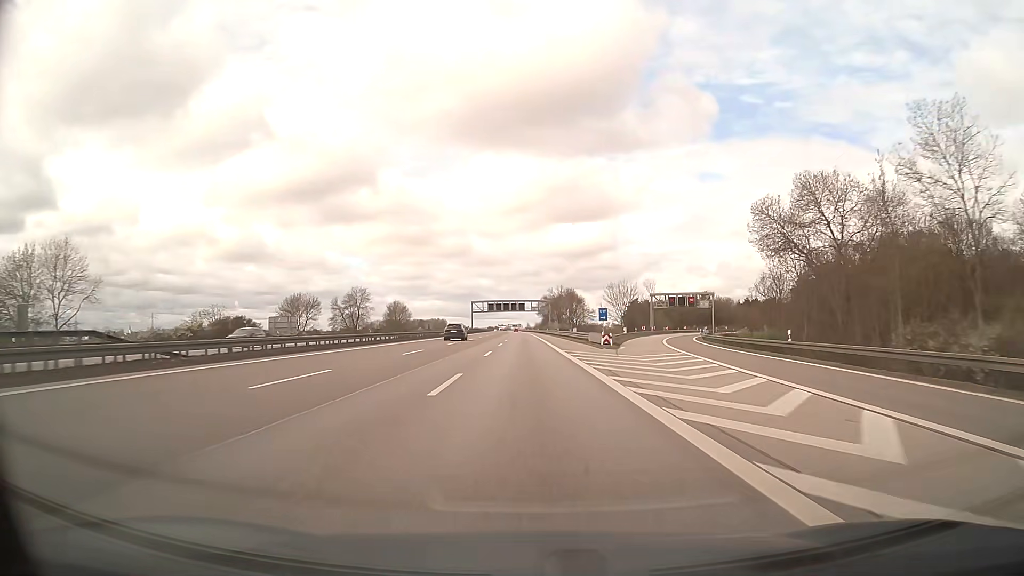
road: motorway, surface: asphalt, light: Day
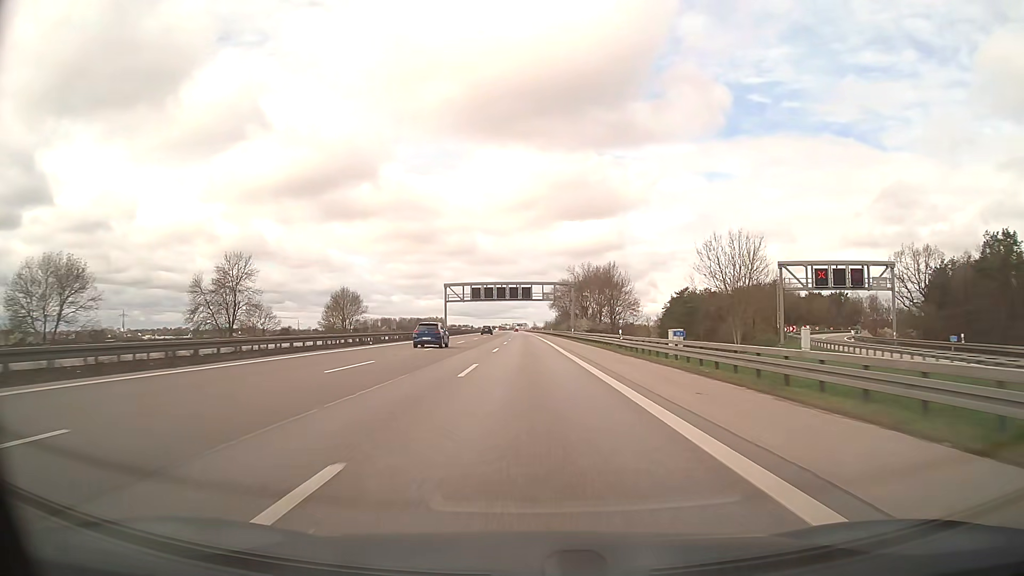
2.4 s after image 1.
(-0.5, +67.7) m; 0°
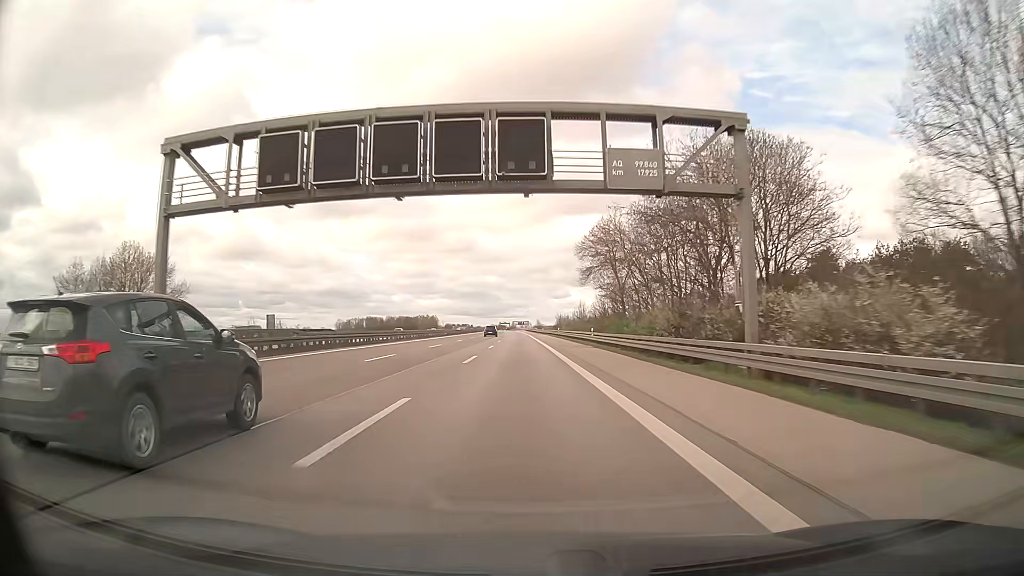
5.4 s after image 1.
(-0.1, +84.8) m; 0°
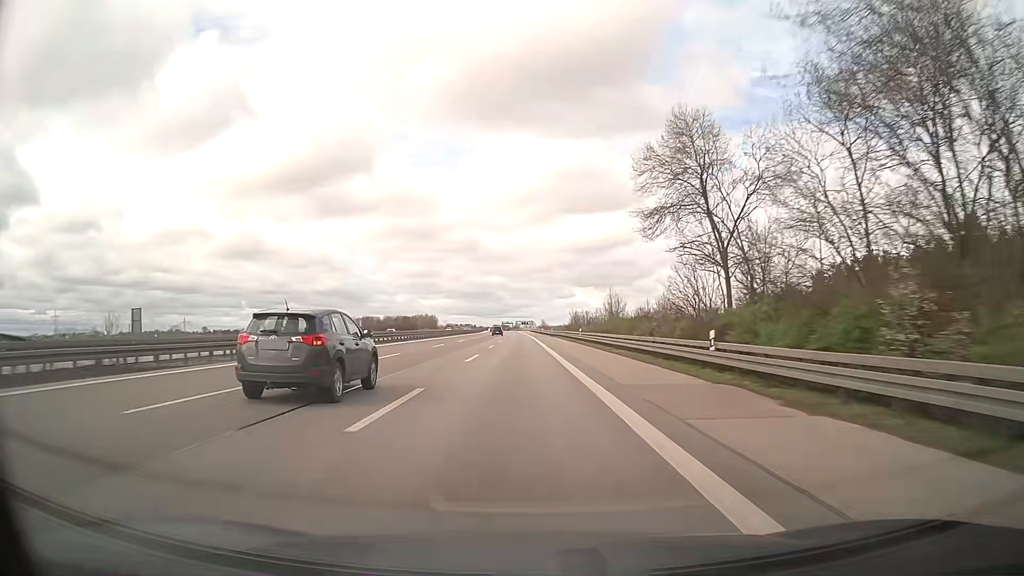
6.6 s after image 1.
(-0.1, +34.0) m; 0°
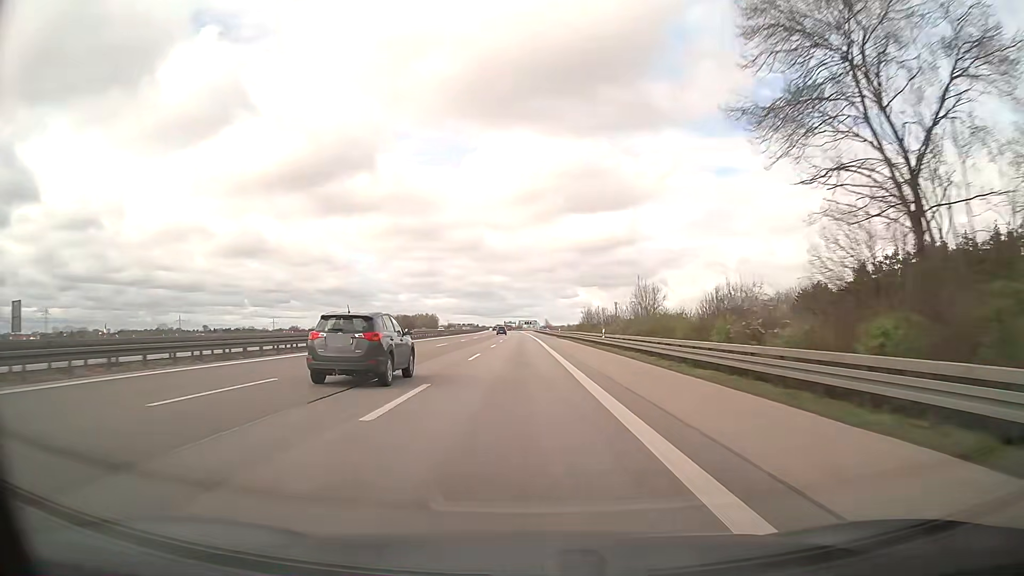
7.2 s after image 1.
(0.0, +17.0) m; 0°
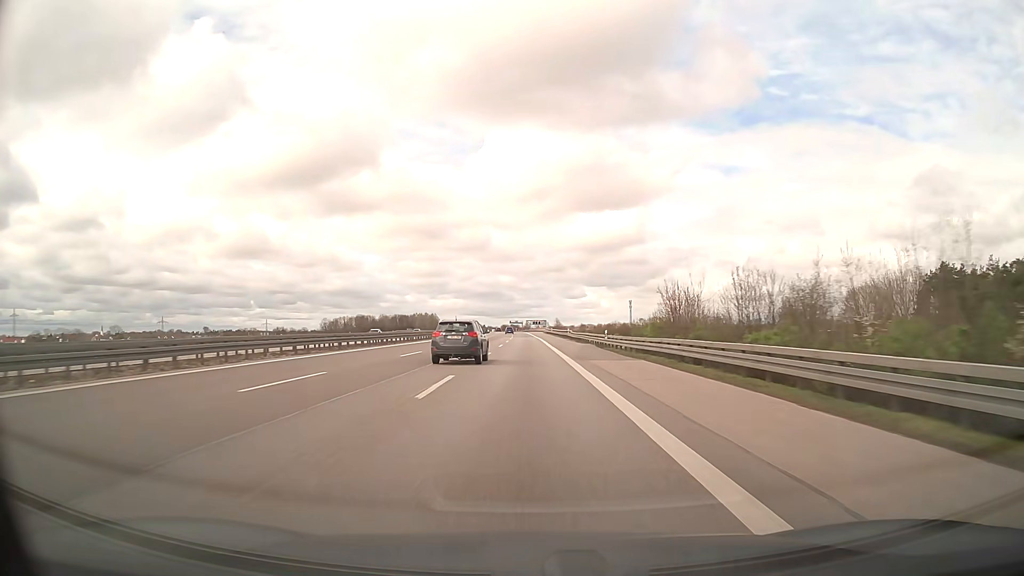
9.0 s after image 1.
(-0.3, +50.9) m; -1°
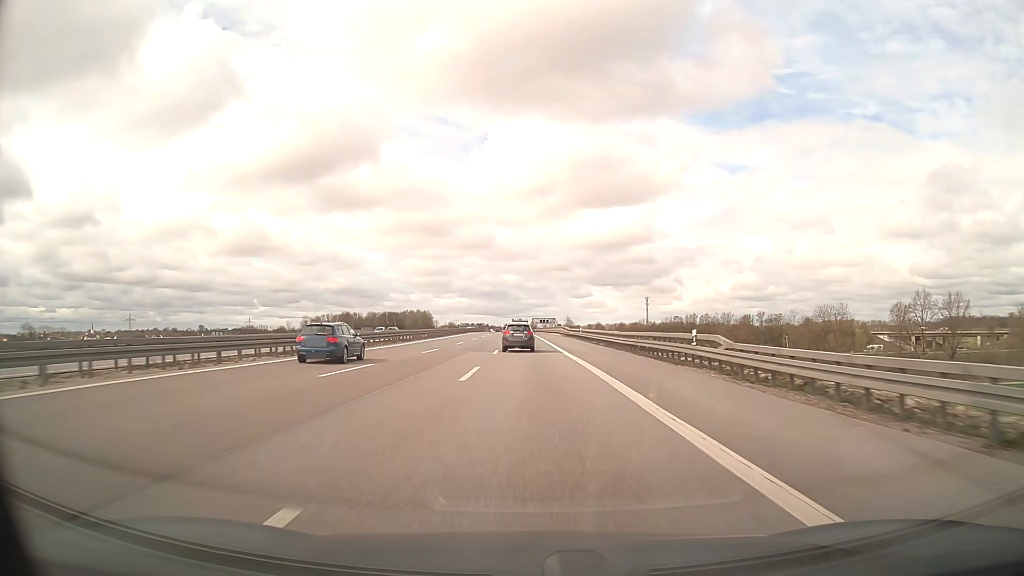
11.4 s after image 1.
(-0.4, +67.9) m; -1°
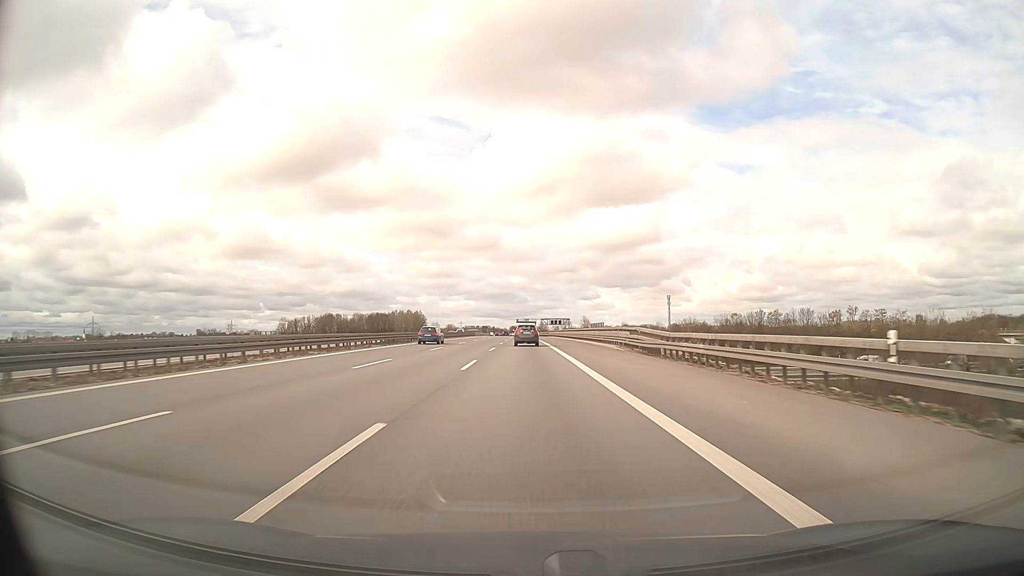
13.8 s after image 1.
(-0.1, +67.9) m; -1°
(0, +10) (0, +20) (0, +30) (0, +40) (0, +50) (0, +60) (-1, +70) (-1, +80) (-1, +90) (-1, +100) m
